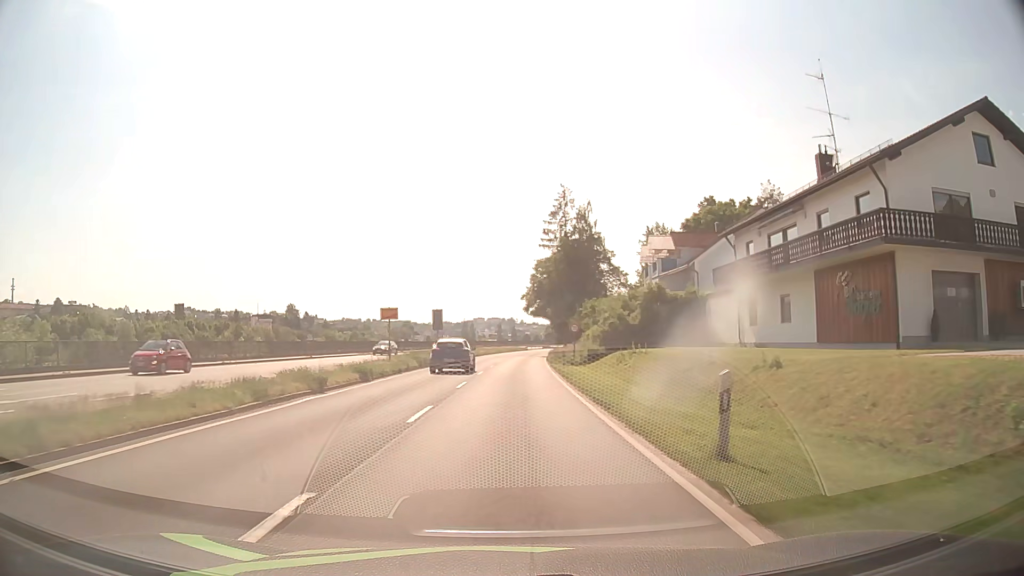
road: primary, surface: asphalt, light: Day
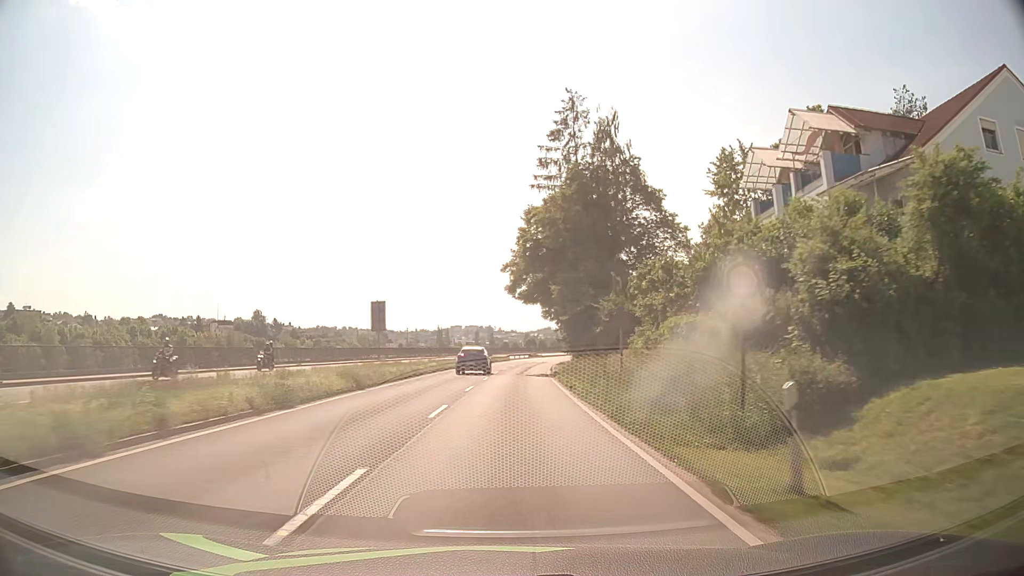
(+0.6, +34.8) m; +2°
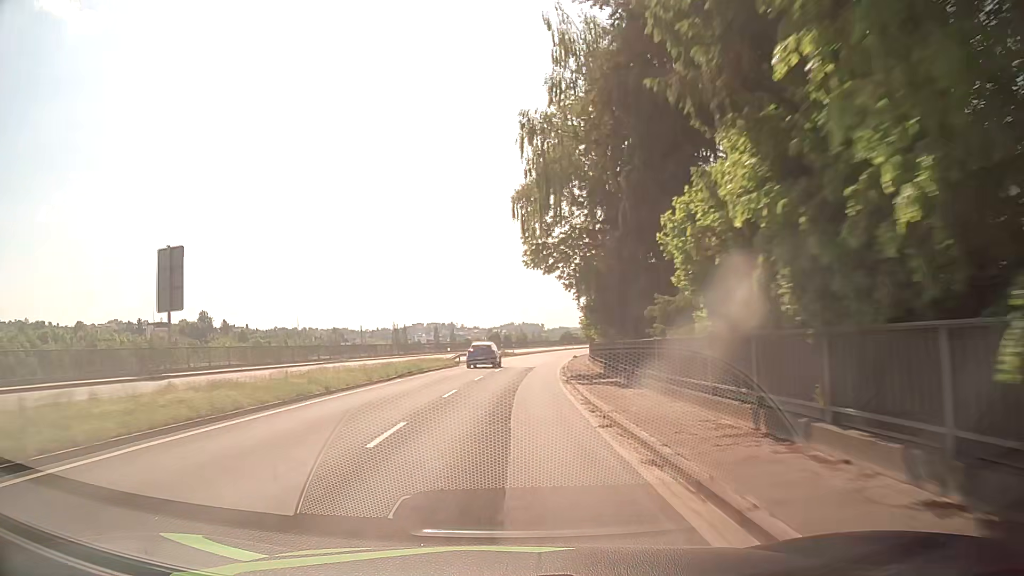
(+1.3, +41.2) m; +4°
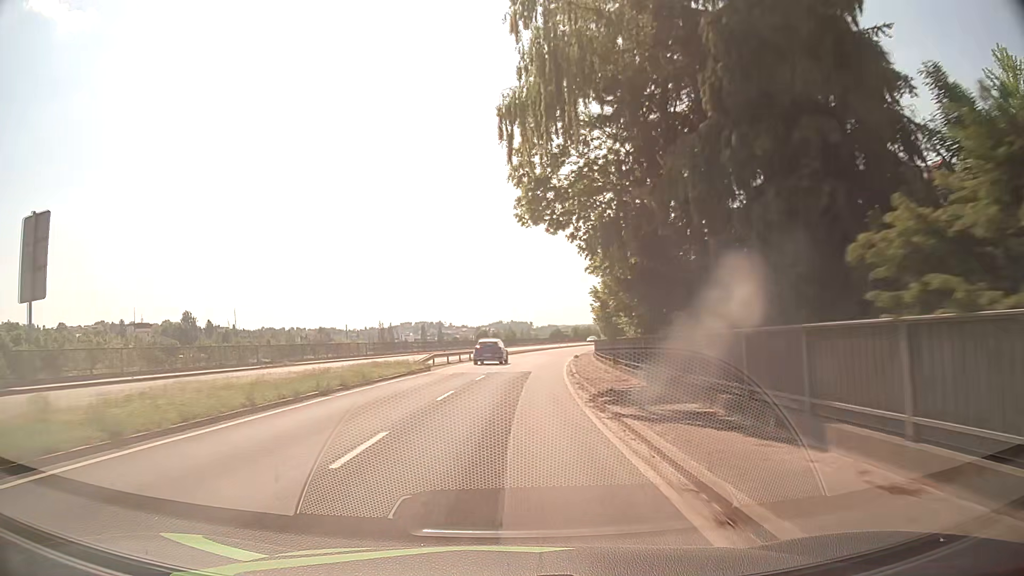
(0.0, +10.7) m; +1°
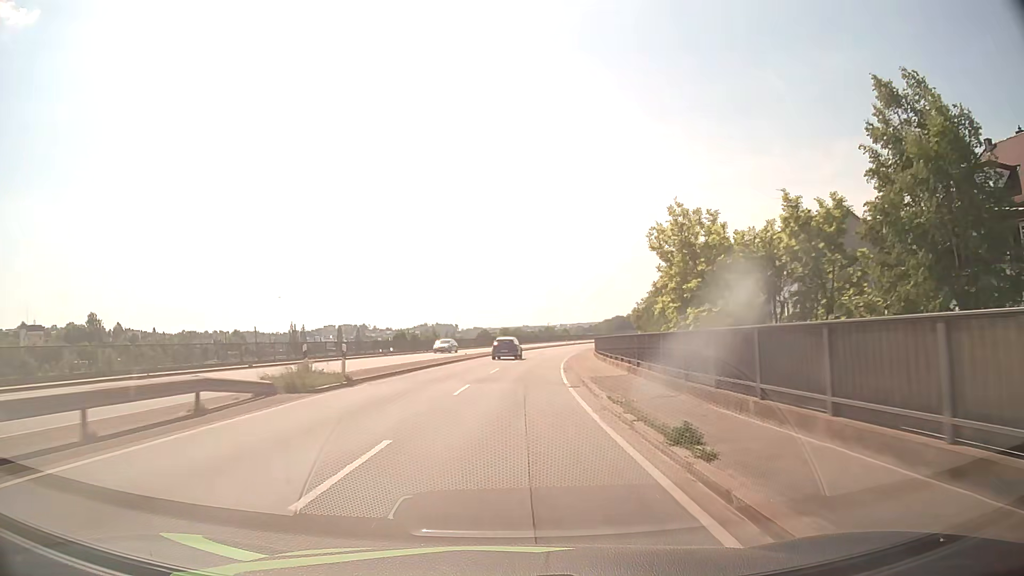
(+1.9, +43.6) m; +6°
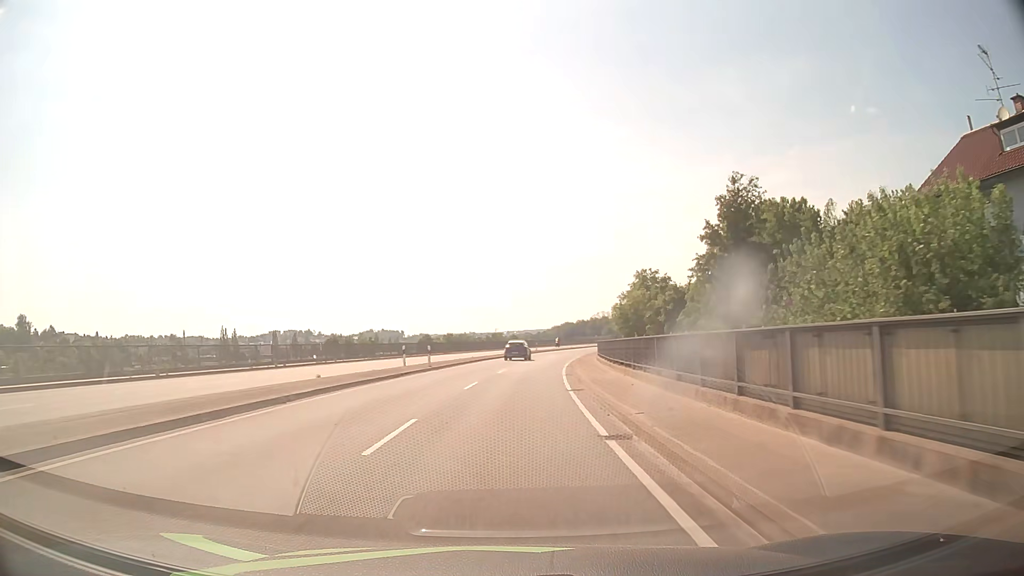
(+1.3, +33.1) m; +5°
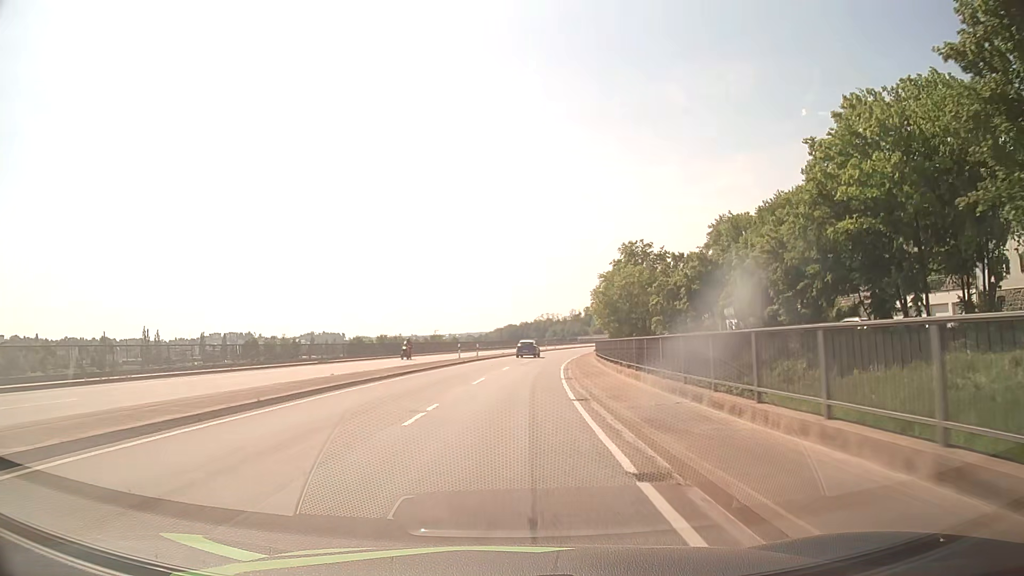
(+1.4, +32.9) m; +5°
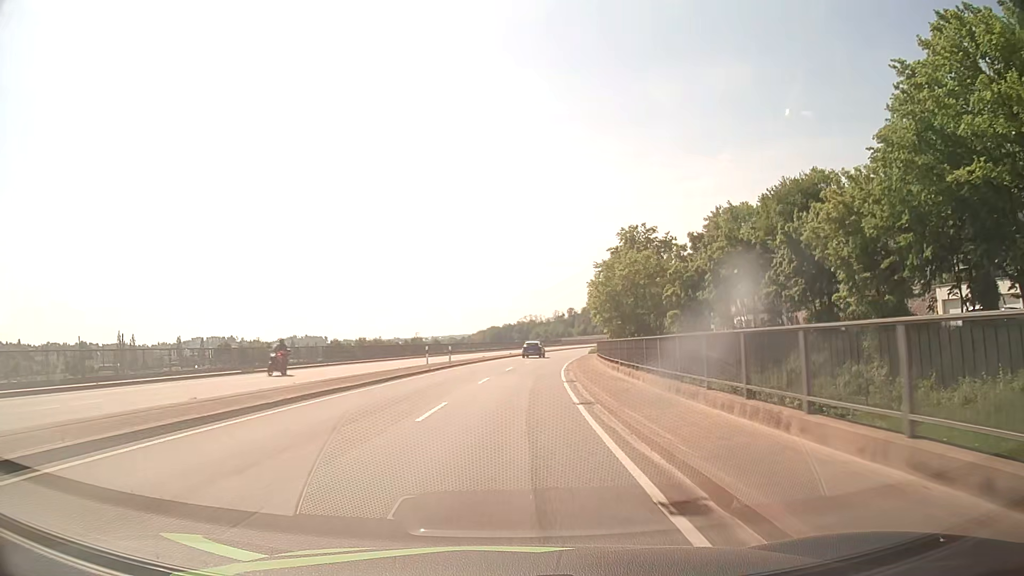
(+0.1, +10.9) m; +1°
(0, +10) (+1, +20) (+1, +30) (+2, +40) (+3, +50) (+5, +60) (+6, +70) (+8, +79) (+10, +89) (+13, +99) m
